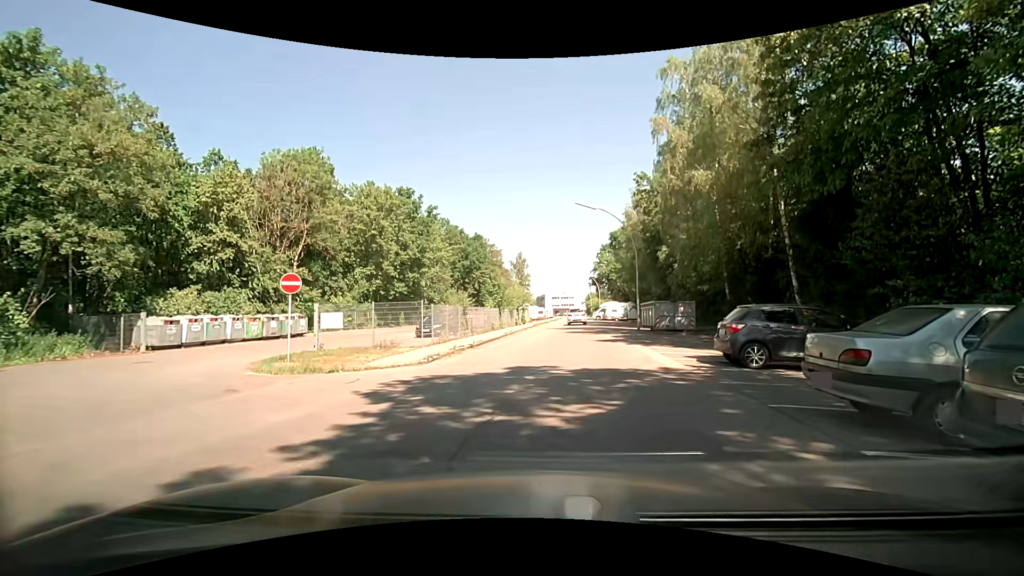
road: residential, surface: asphalt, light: Day
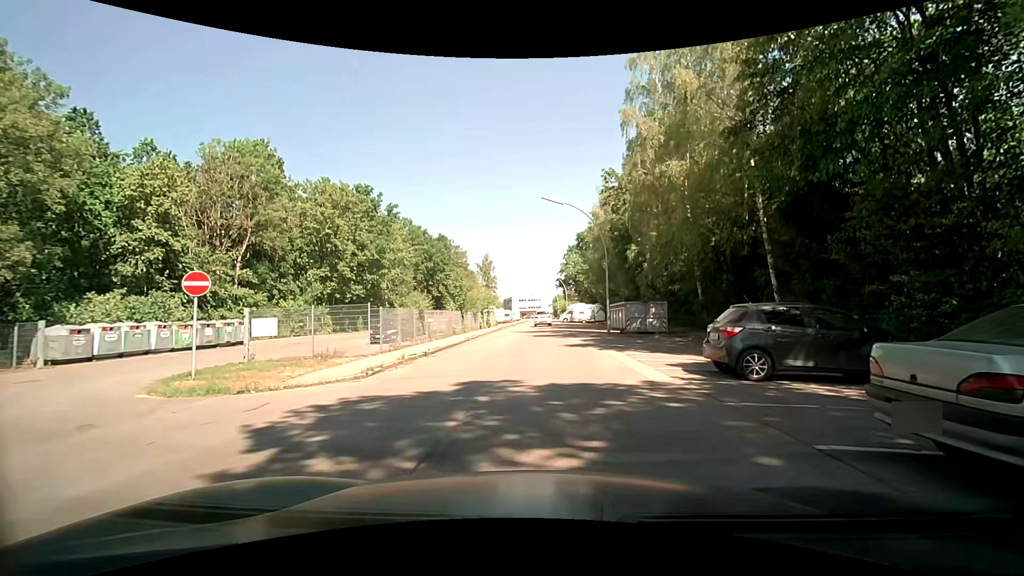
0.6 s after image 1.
(0.0, +2.4) m; +4°
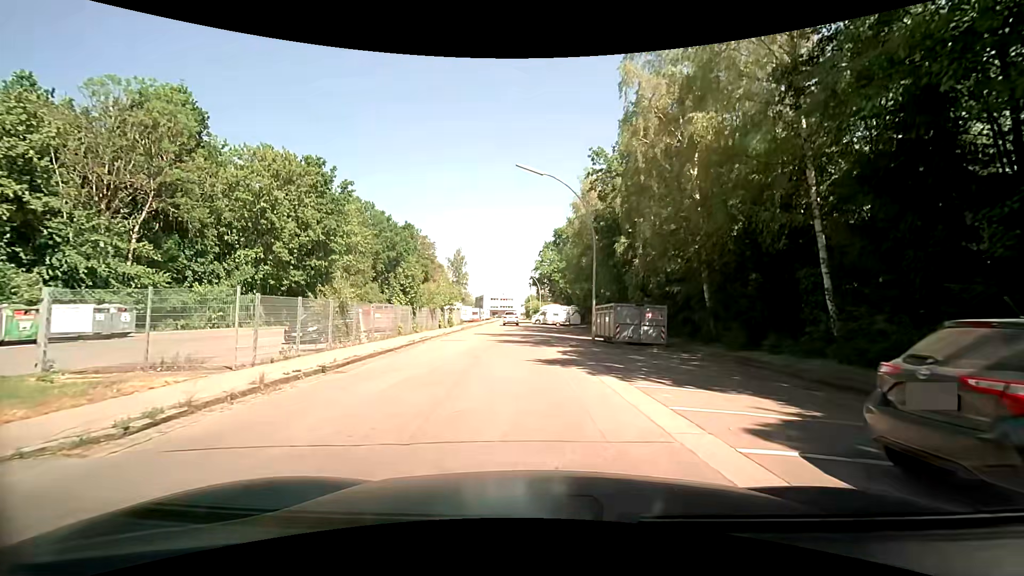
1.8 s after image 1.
(+0.2, +6.8) m; +3°
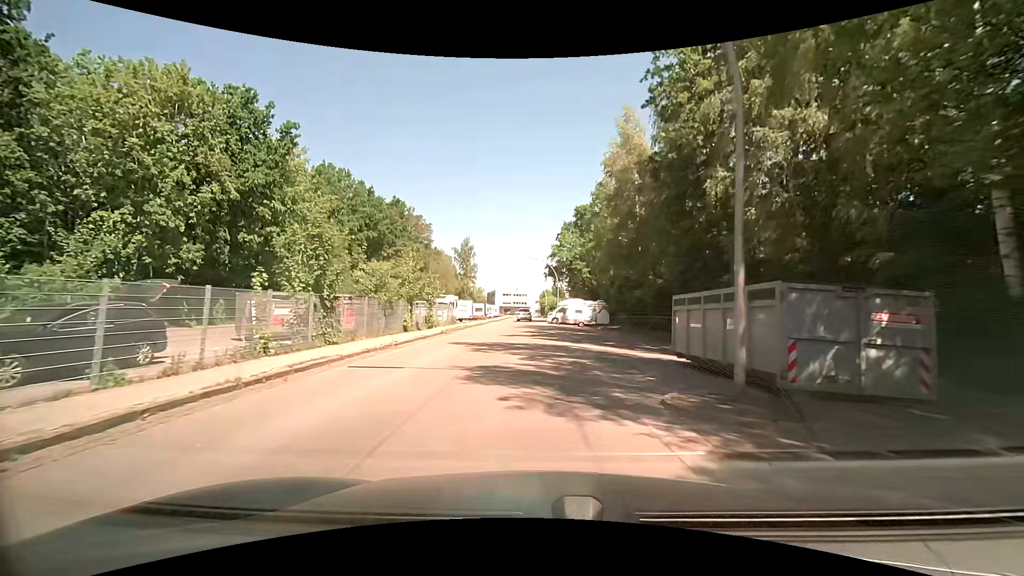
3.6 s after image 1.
(-0.1, +15.1) m; -1°
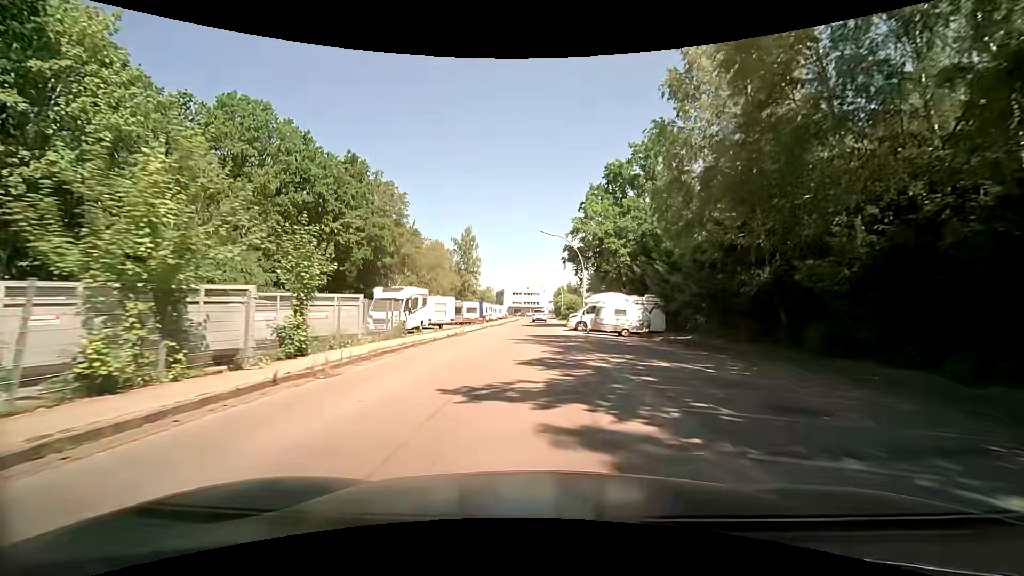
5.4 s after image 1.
(-0.3, +19.6) m; -2°
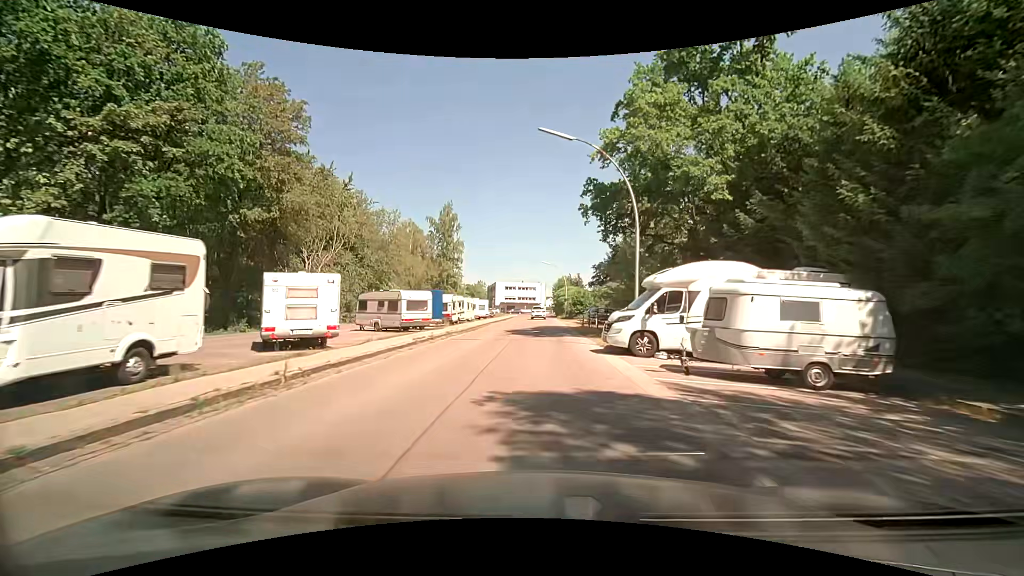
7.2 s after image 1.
(-0.1, +22.1) m; +1°
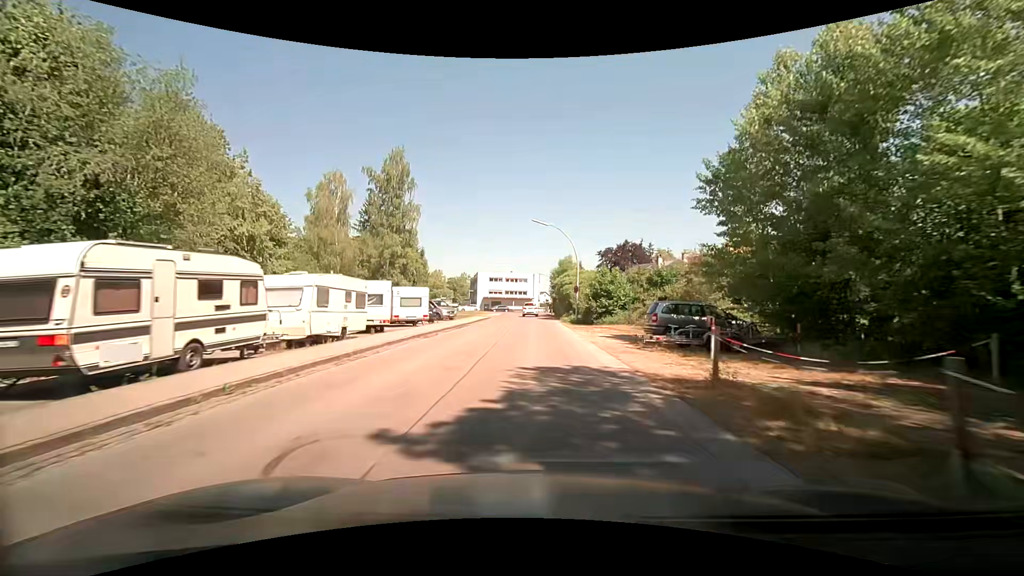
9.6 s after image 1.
(-0.2, +30.4) m; 0°
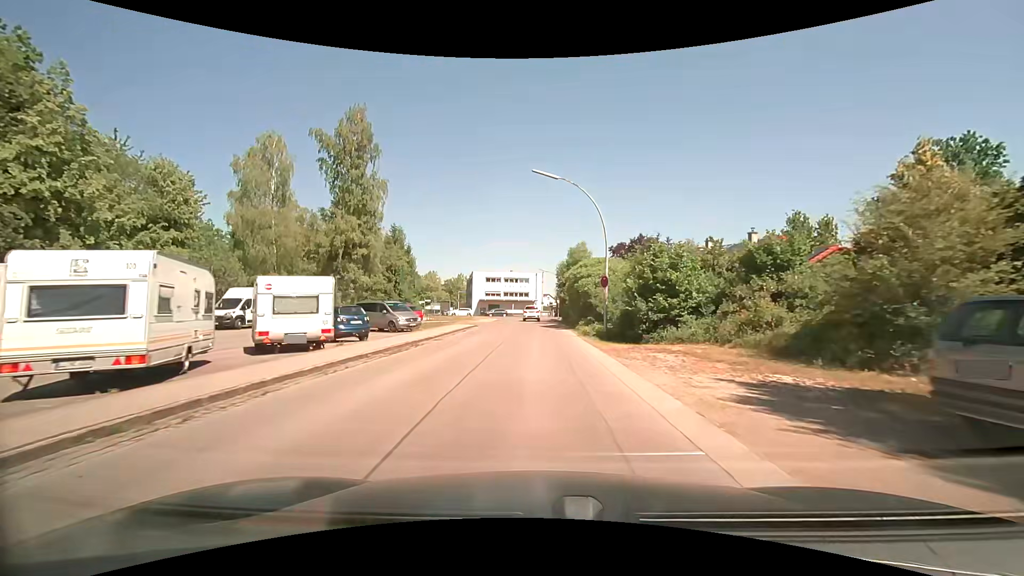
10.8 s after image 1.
(-0.1, +14.9) m; -1°
(0, +10) (0, +20) (0, +30) (0, +40) (0, +50) (0, +60) (-1, +70) (0, +80) (+5, +89) (+13, +94) m
